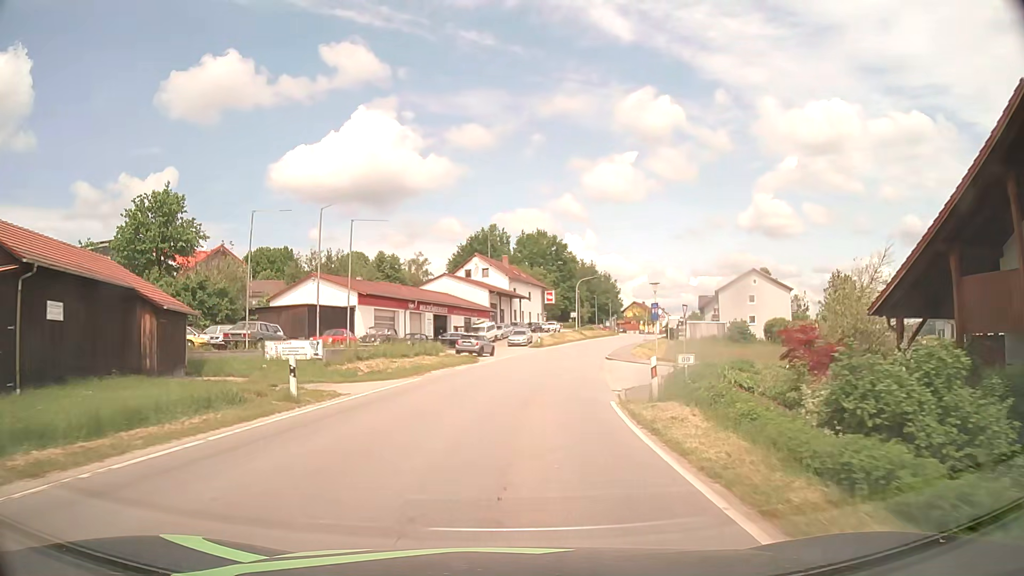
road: tertiary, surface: asphalt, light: Day
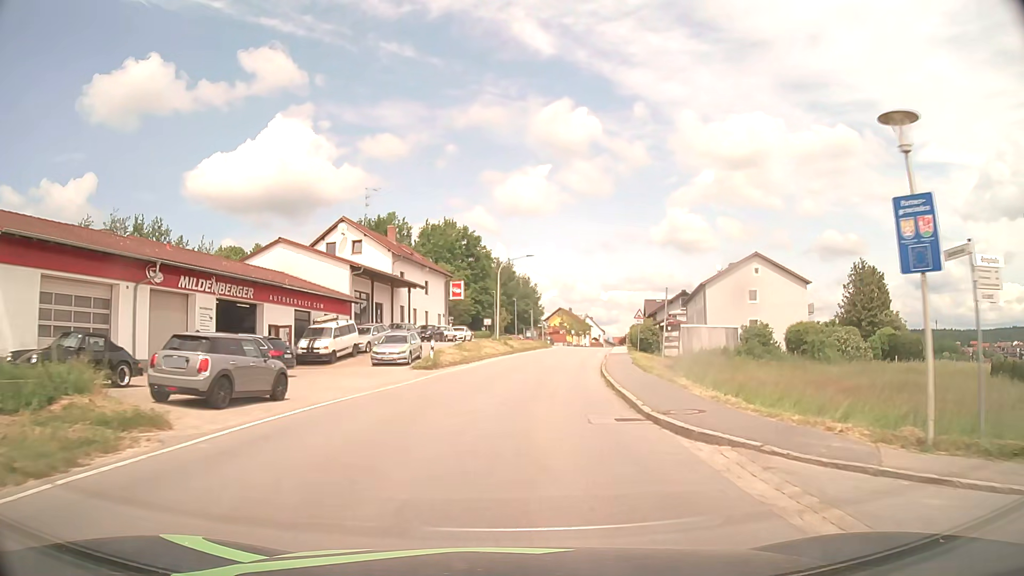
(+2.0, +30.4) m; +8°
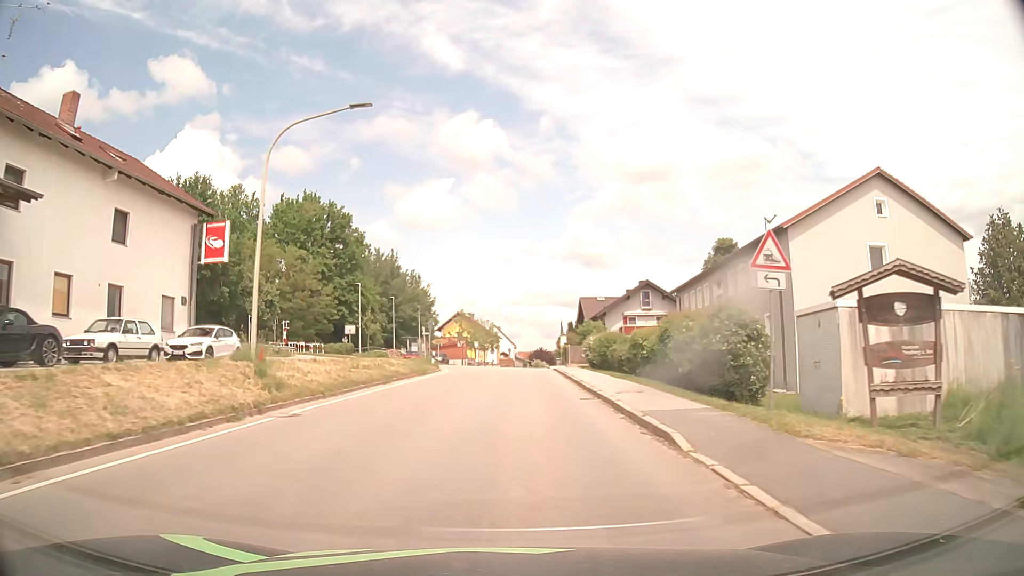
(+3.2, +37.8) m; +9°
(0, +10) (0, +20) (0, +30) (+1, +40) (+1, +50) (+2, +60) (+2, +70) (+3, +80) (+3, +90) (+4, +100) m
